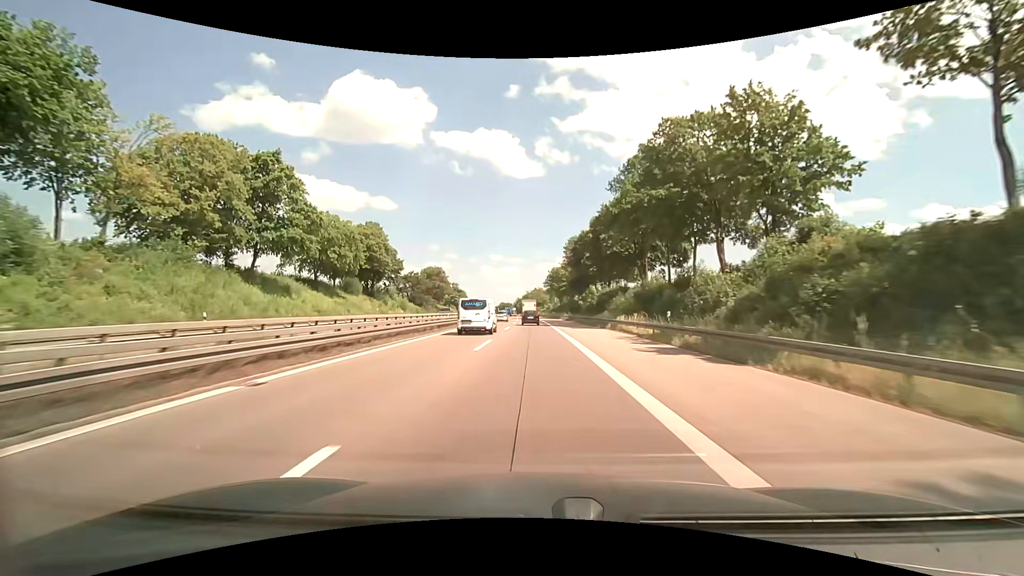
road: motorway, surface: asphalt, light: Day
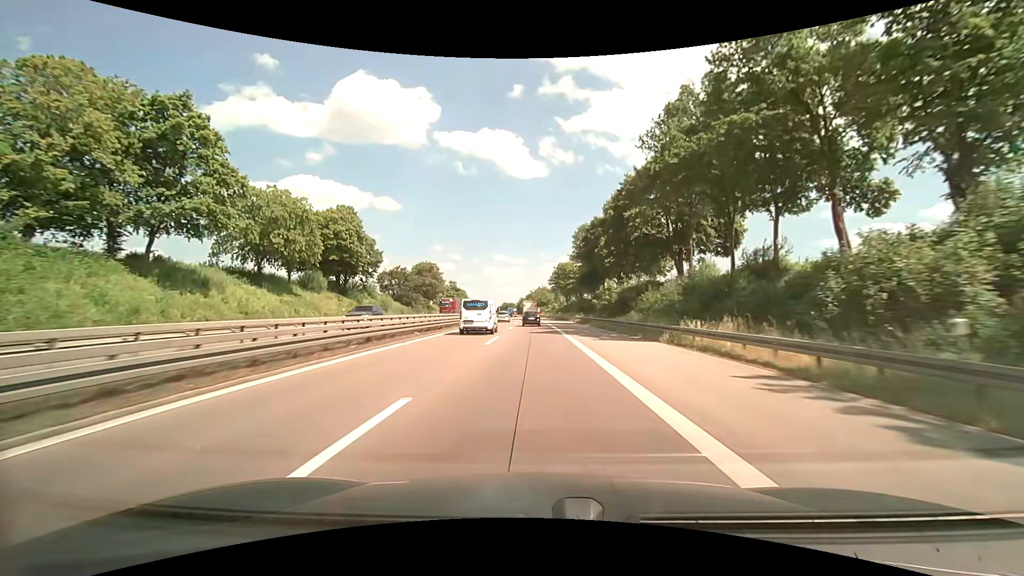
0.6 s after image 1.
(-0.1, +15.2) m; 0°
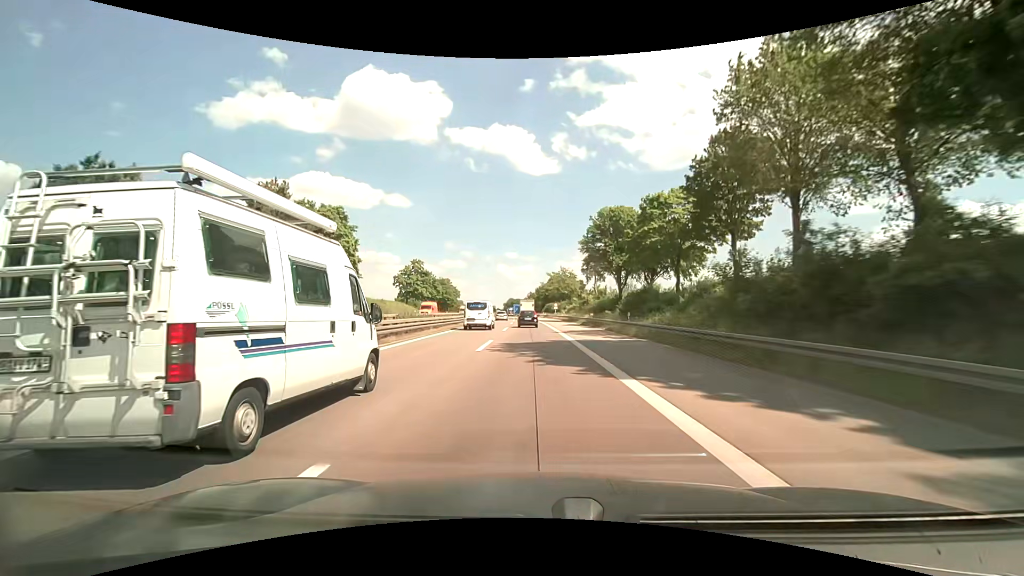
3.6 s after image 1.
(-0.9, +75.7) m; -1°
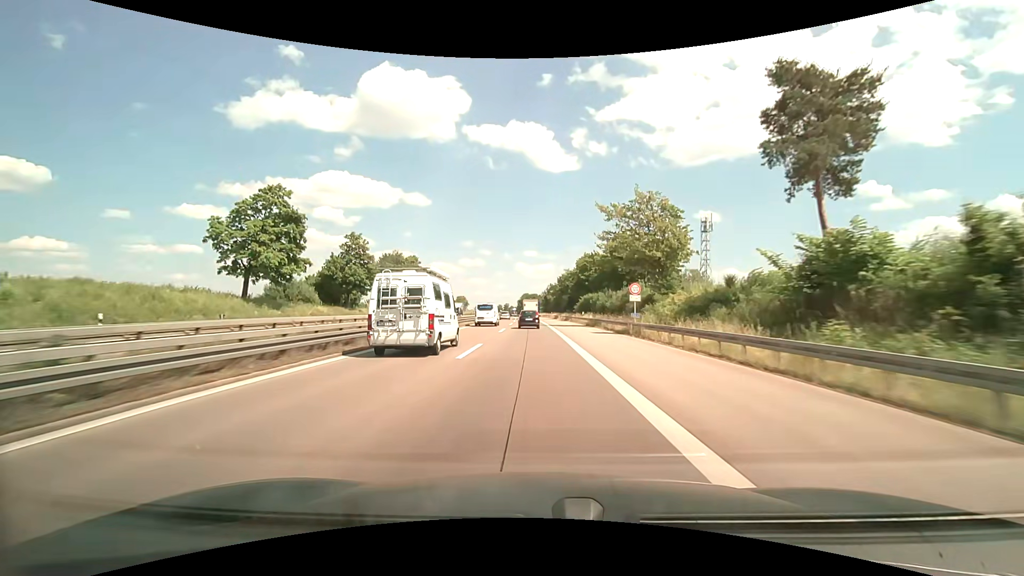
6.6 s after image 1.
(-0.9, +74.8) m; -2°
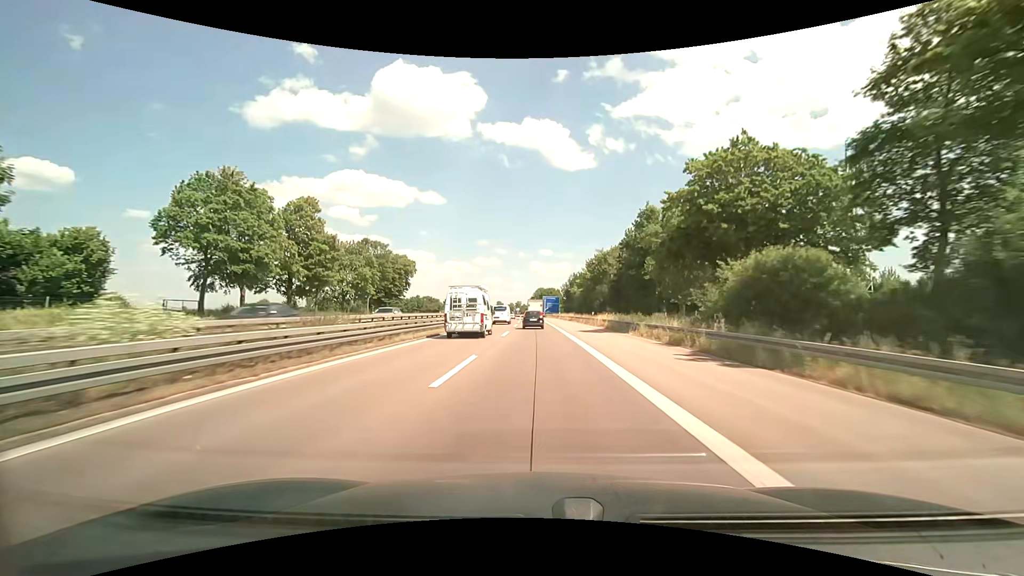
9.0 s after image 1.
(-1.1, +58.9) m; -2°
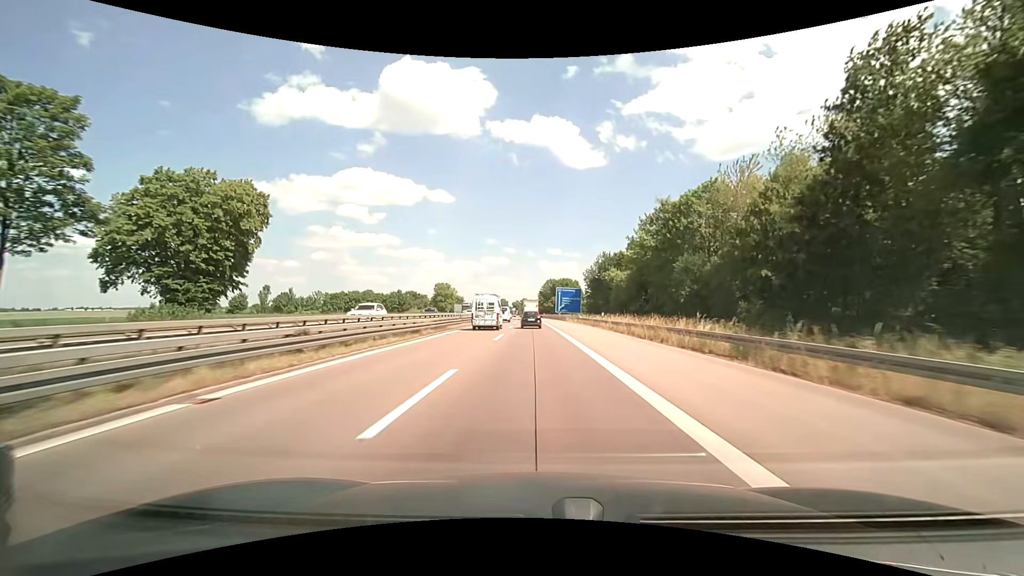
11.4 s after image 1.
(-0.3, +58.1) m; -1°
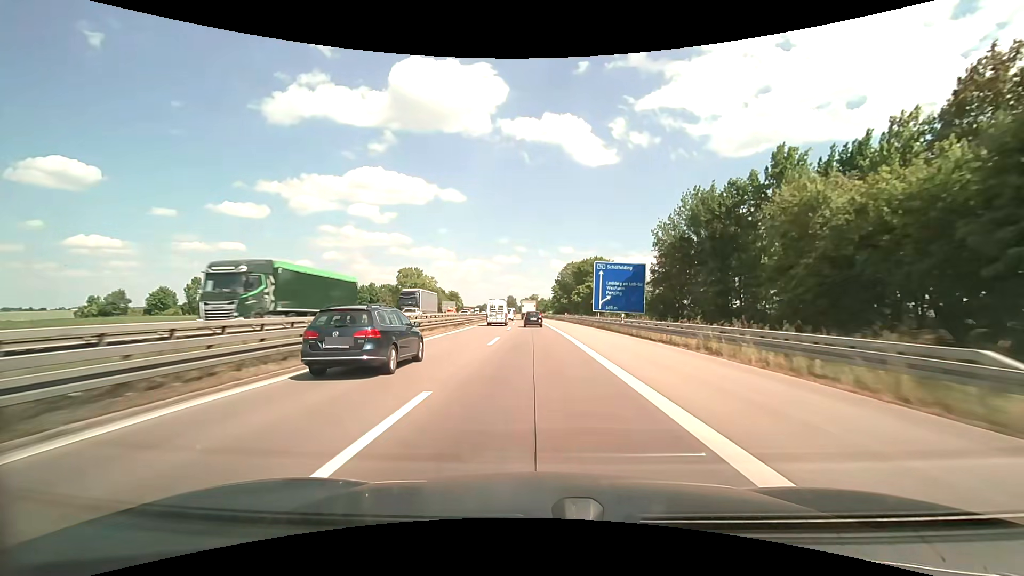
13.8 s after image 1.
(-0.6, +57.5) m; -1°
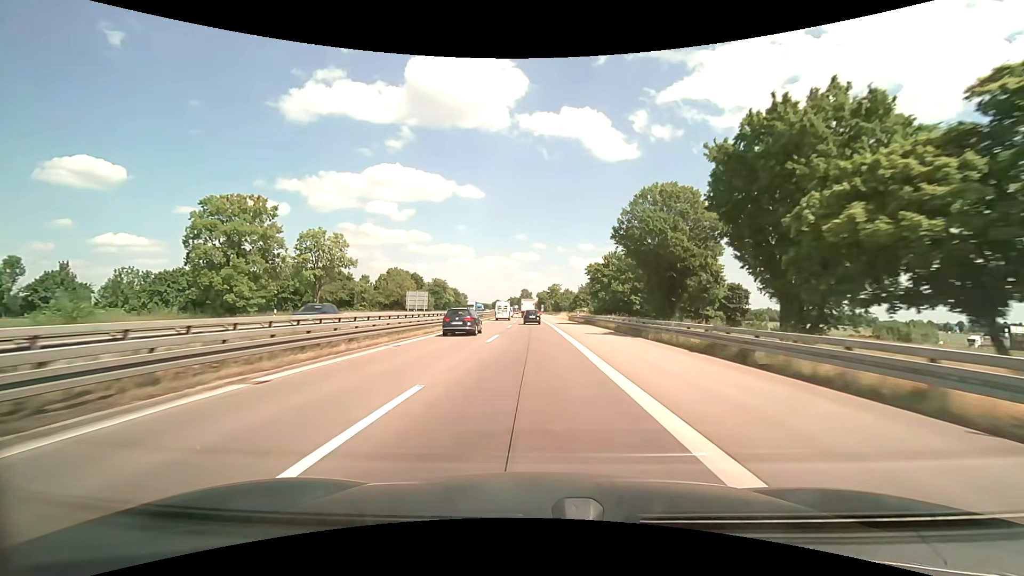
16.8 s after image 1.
(-1.2, +71.6) m; -2°
(0, +10) (0, +20) (0, +30) (0, +40) (-1, +50) (-1, +60) (-1, +70) (-1, +80) (-1, +90) (-2, +100) m
